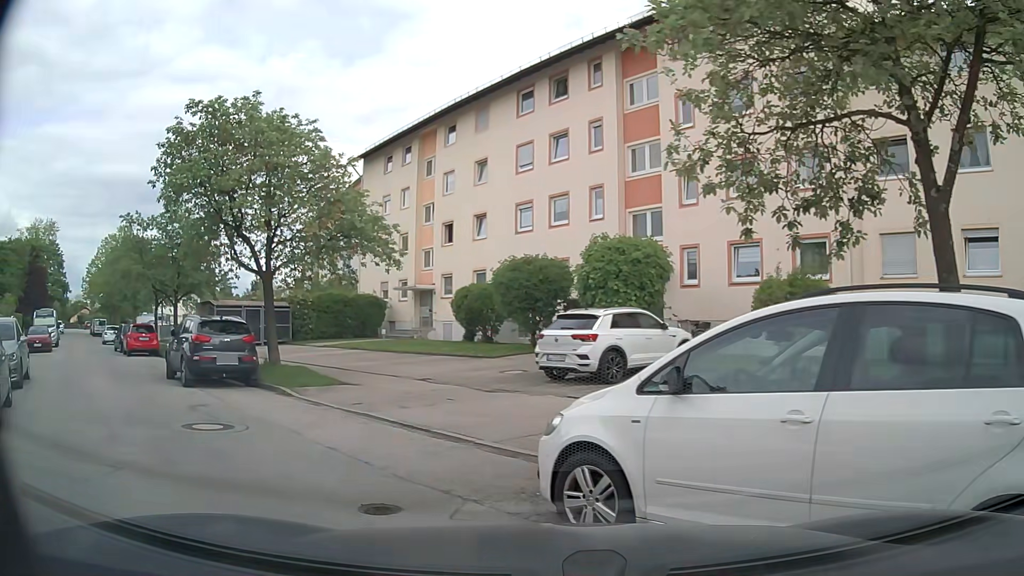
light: Day
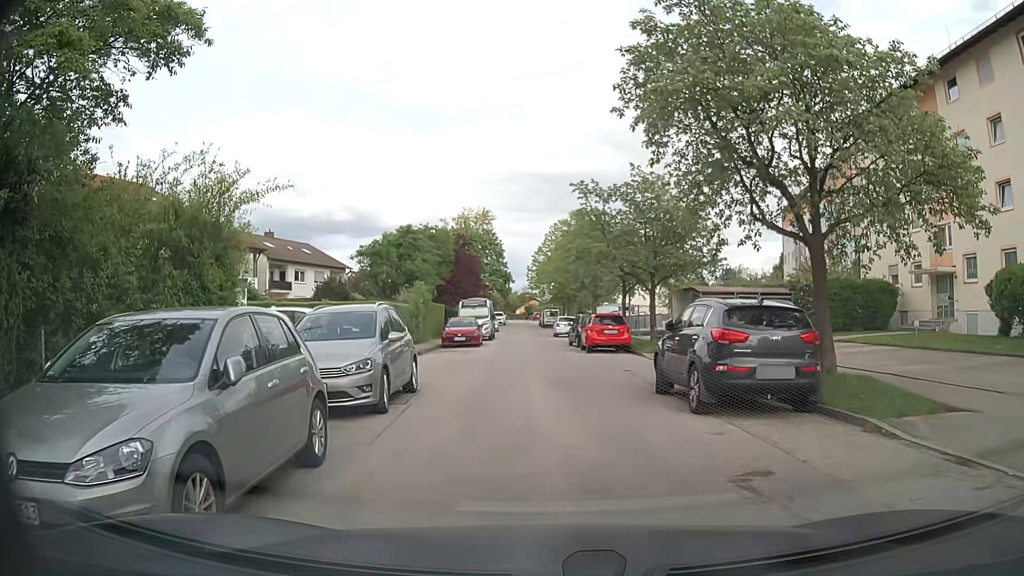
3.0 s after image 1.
(-2.4, +5.8) m; -35°
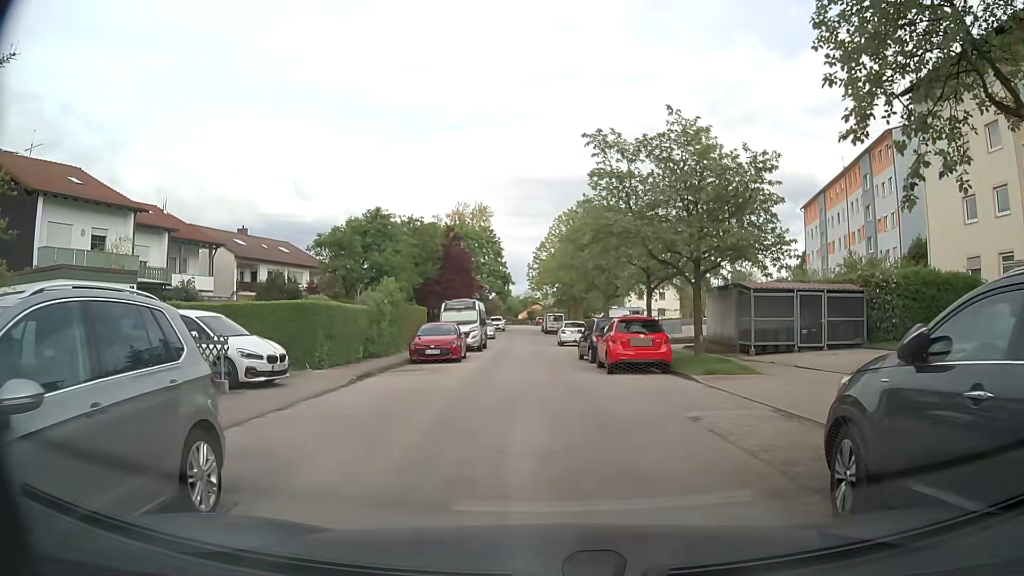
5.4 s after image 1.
(-0.1, +8.1) m; -1°
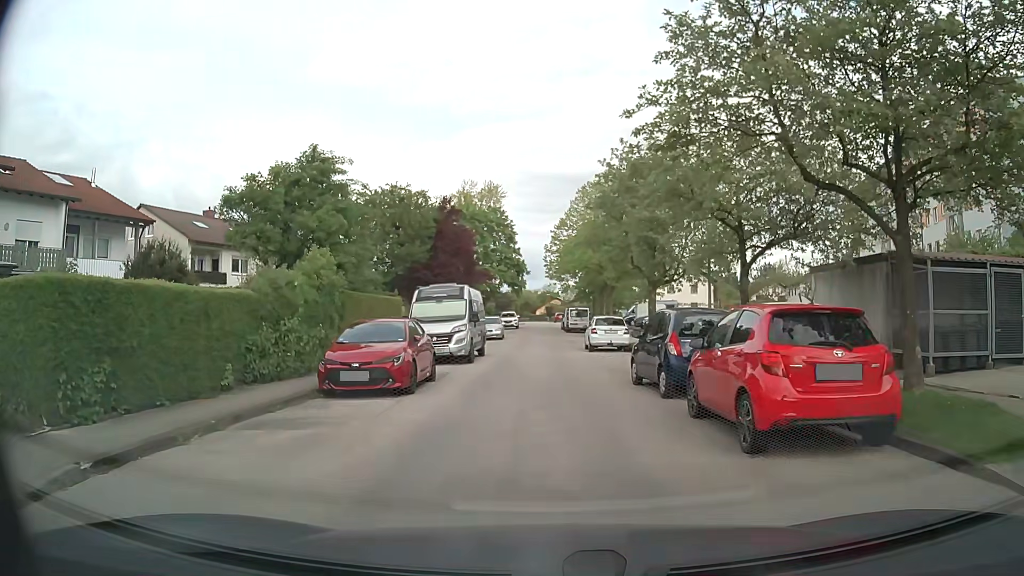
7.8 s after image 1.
(-0.2, +11.3) m; -2°
